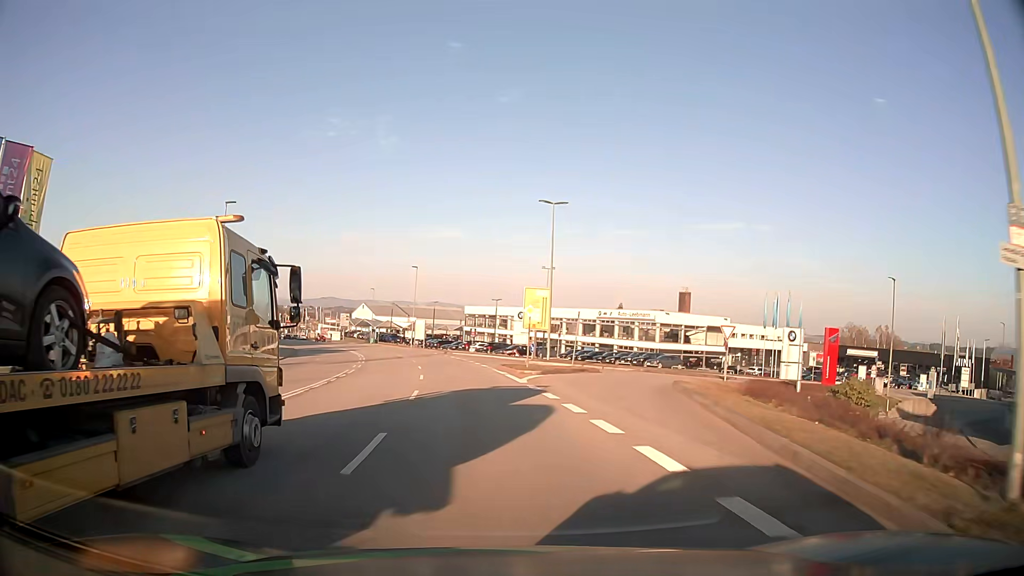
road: secondary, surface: asphalt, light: Day
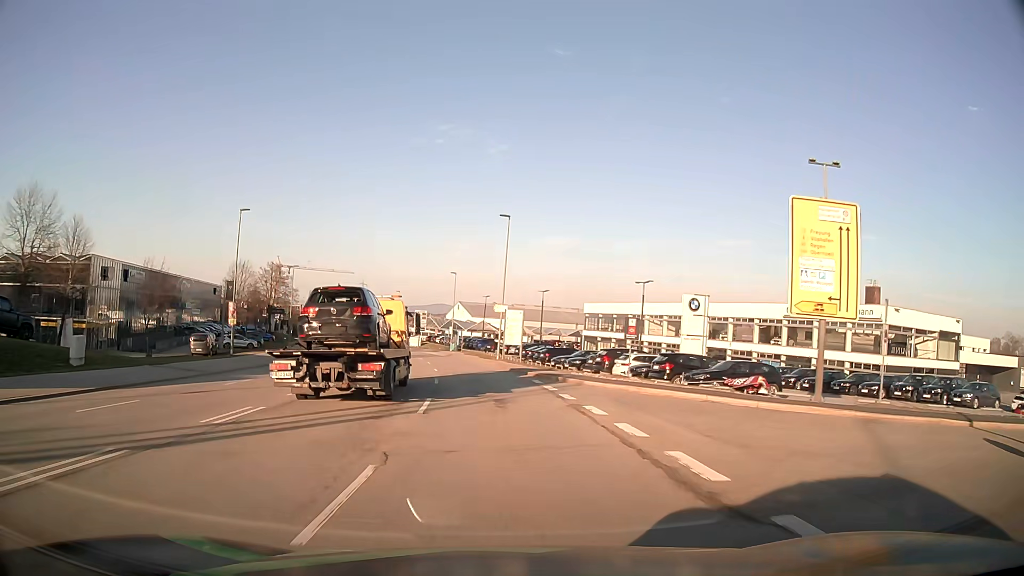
(-3.1, +38.3) m; -9°
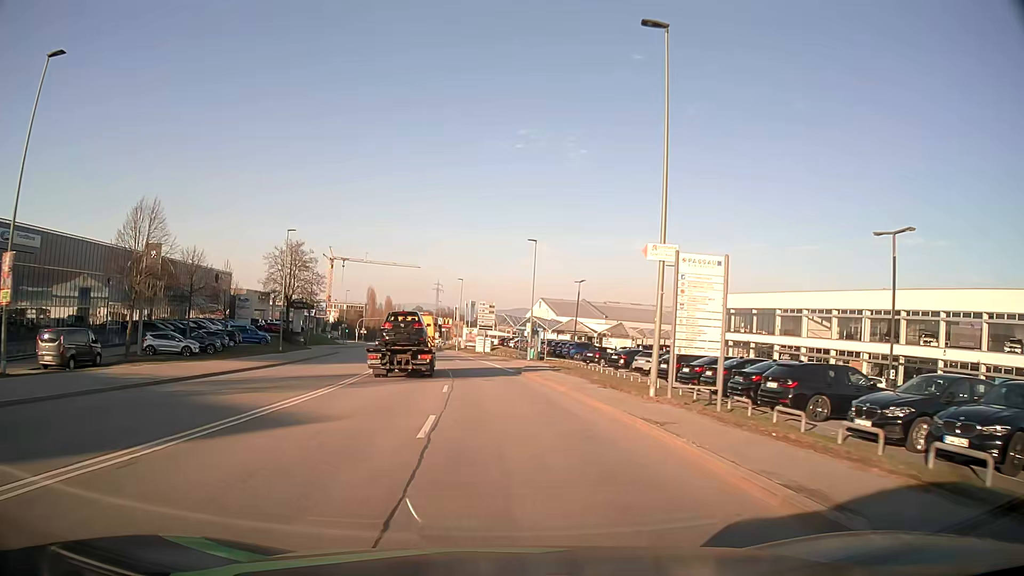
(-1.9, +30.7) m; -7°
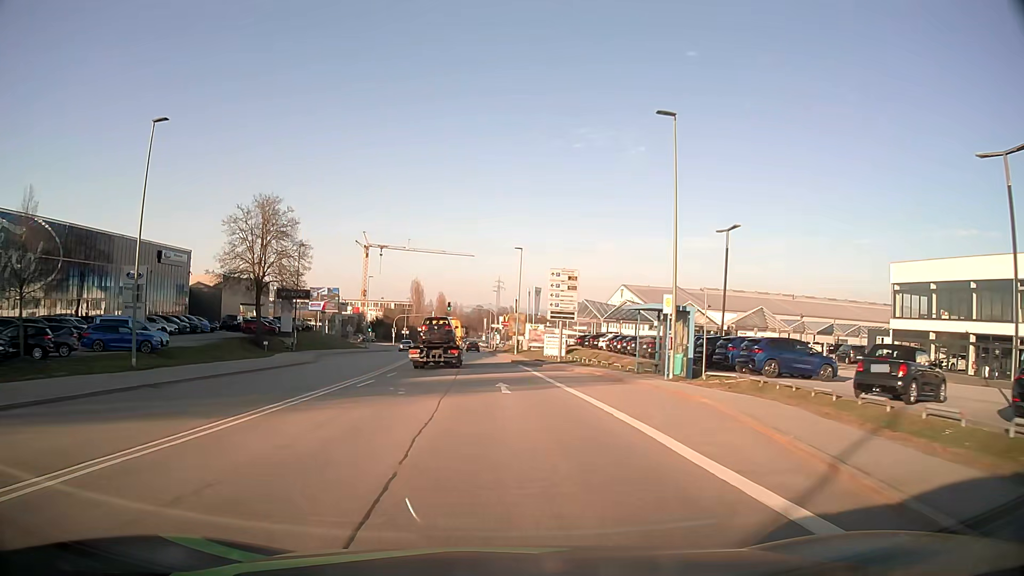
(-1.5, +32.1) m; -5°
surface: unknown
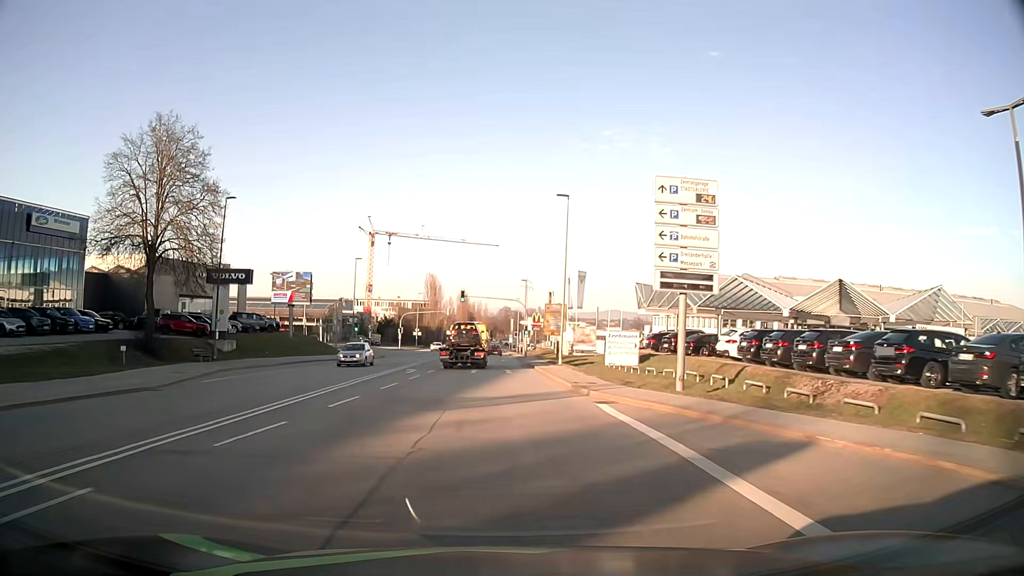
(-0.6, +24.3) m; -3°
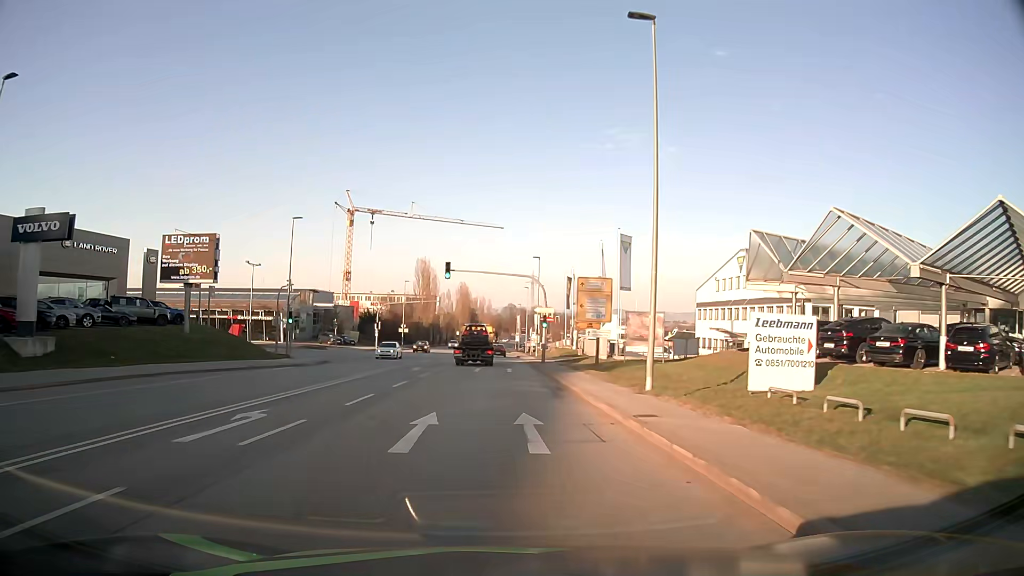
(-0.1, +23.7) m; 0°
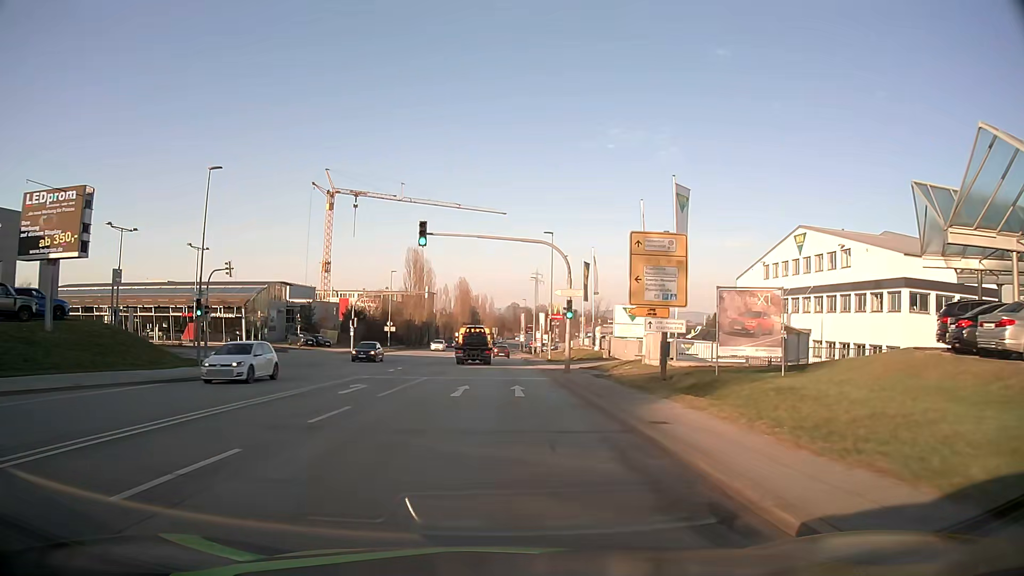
(0.0, +15.5) m; 0°
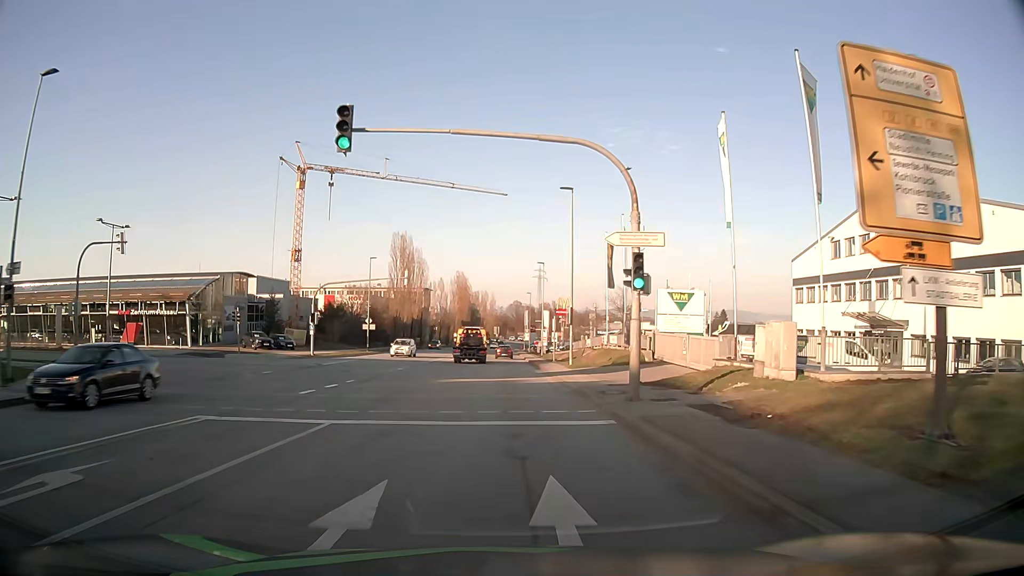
(0.0, +15.5) m; 0°
(0, +10) (0, +20) (0, +30) (0, +40) (0, +50) (0, +60) (0, +70) (0, +80) (0, +90) (0, +100) m
